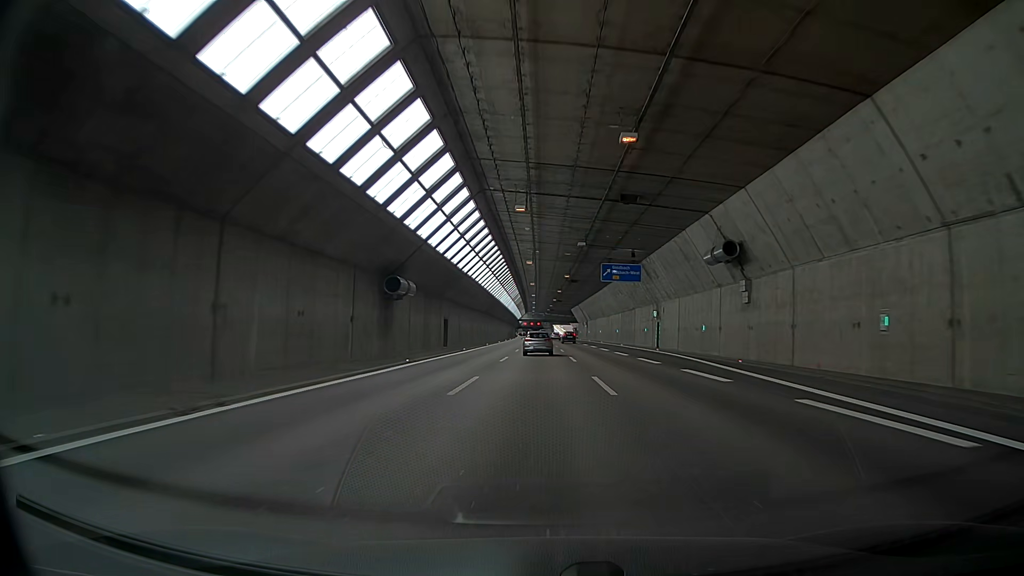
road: motorway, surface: asphalt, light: Day
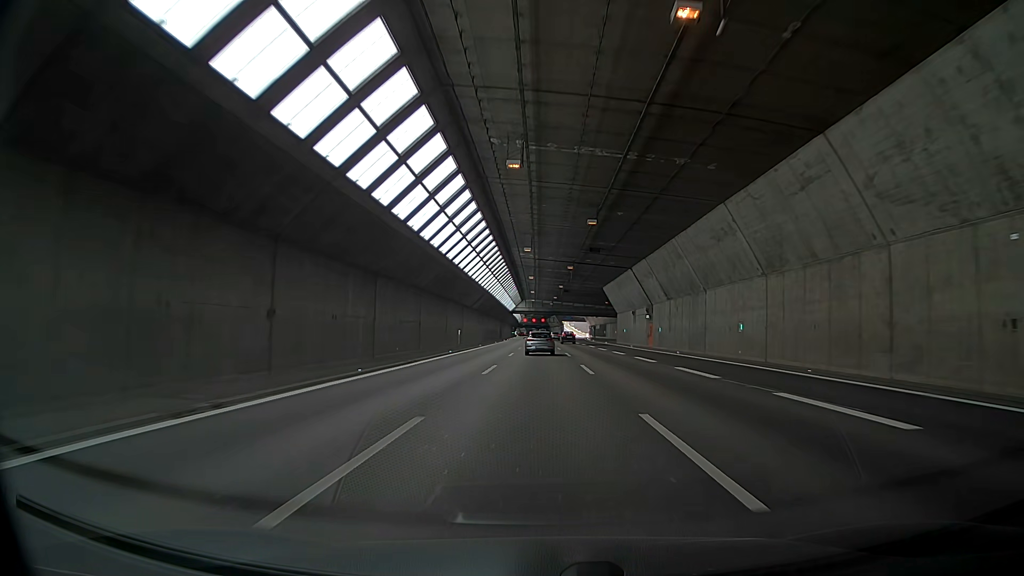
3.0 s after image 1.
(-0.9, +80.3) m; -1°
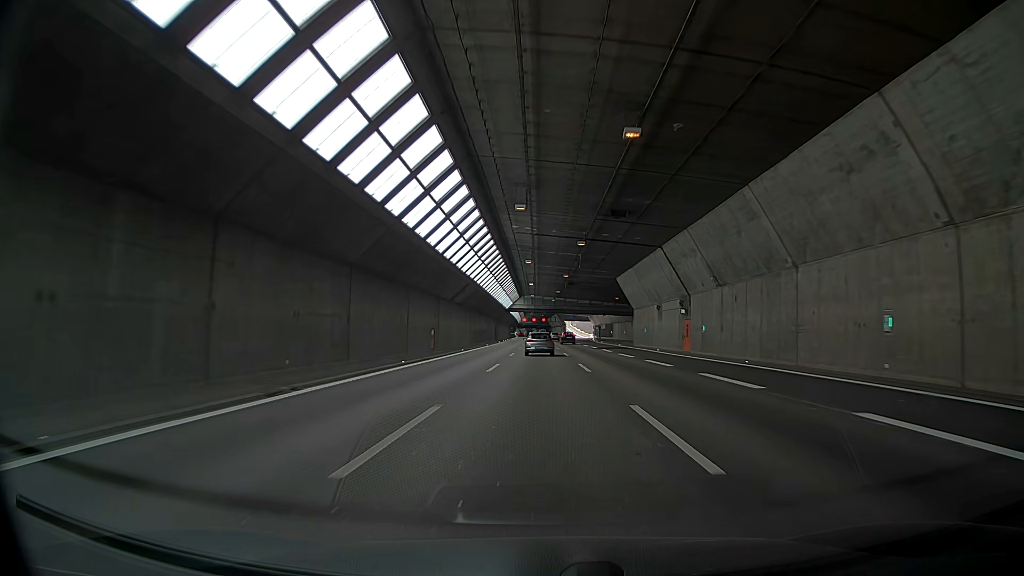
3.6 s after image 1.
(-0.2, +15.9) m; -1°
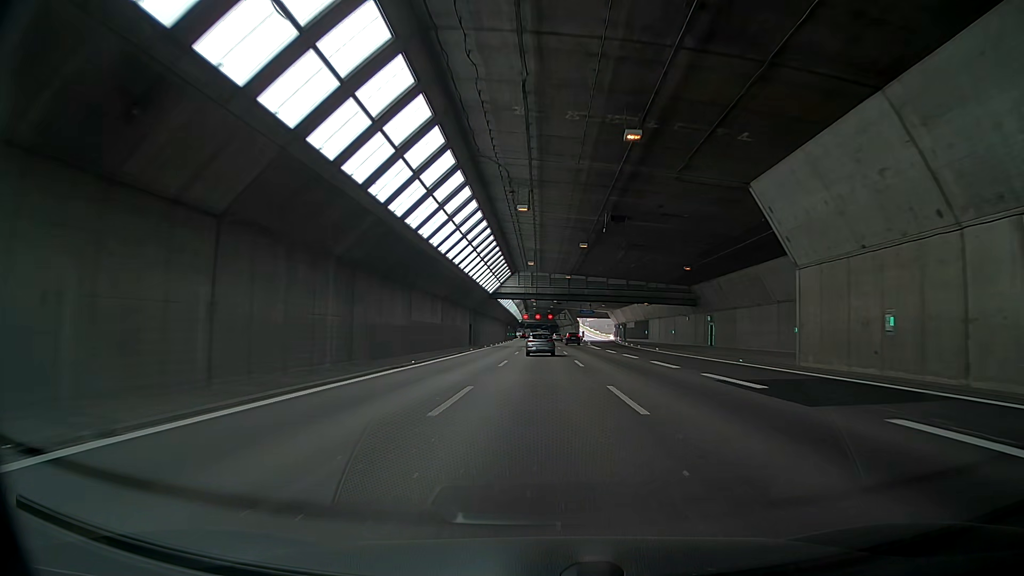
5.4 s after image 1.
(+0.8, +47.9) m; +1°
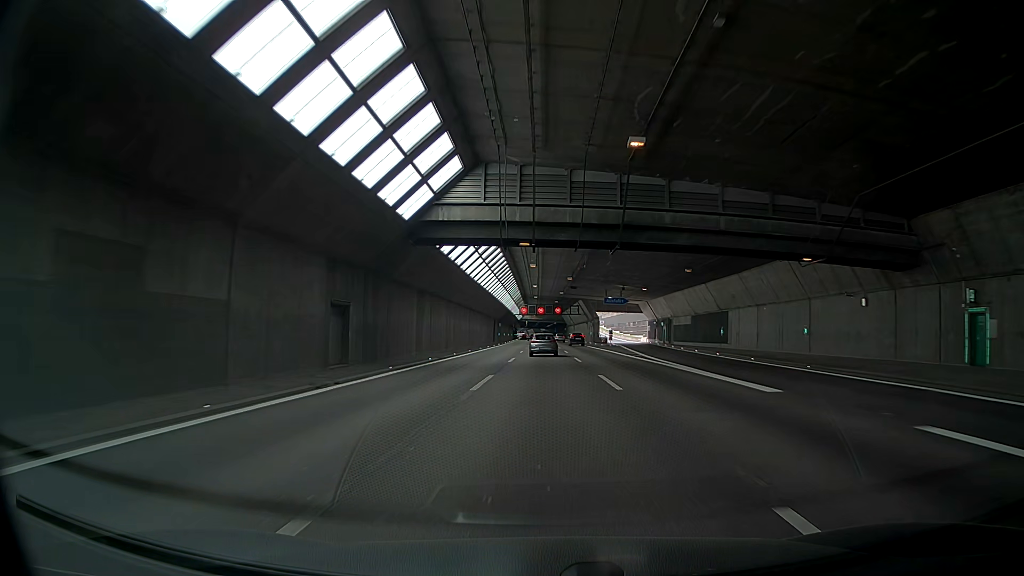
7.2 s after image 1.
(-0.9, +47.5) m; -1°
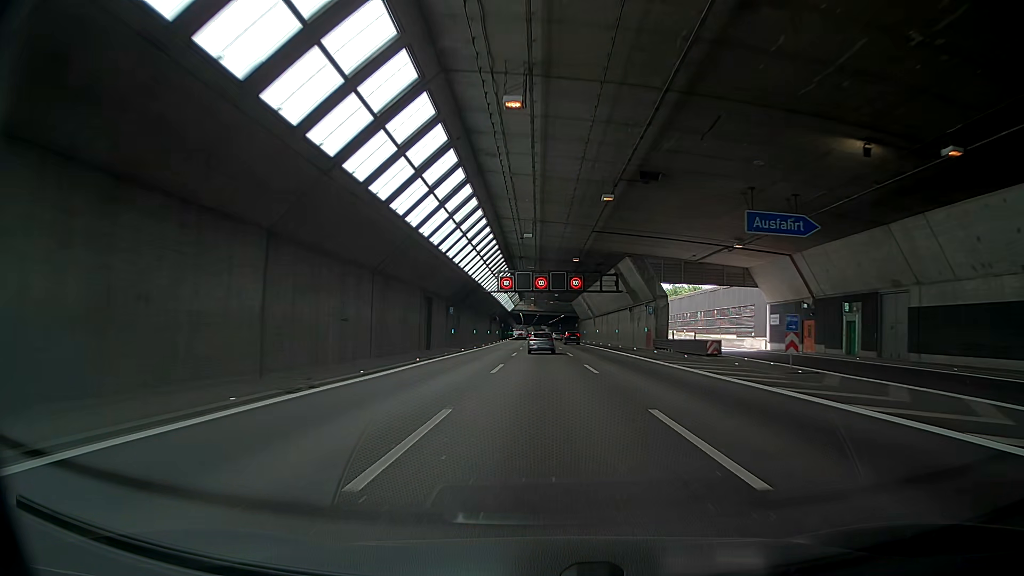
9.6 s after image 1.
(-0.3, +63.2) m; 0°
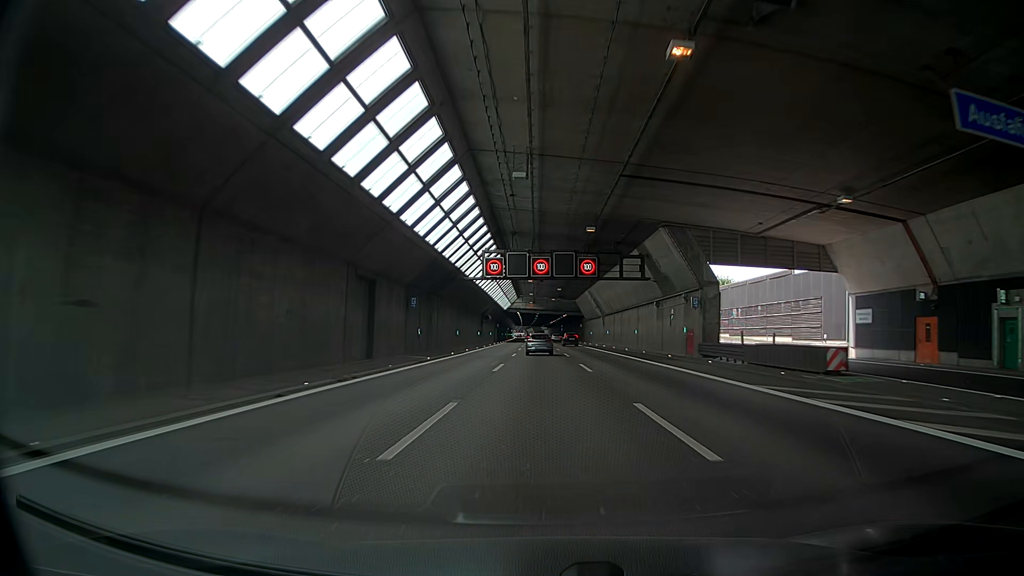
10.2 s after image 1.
(0.0, +15.8) m; 0°
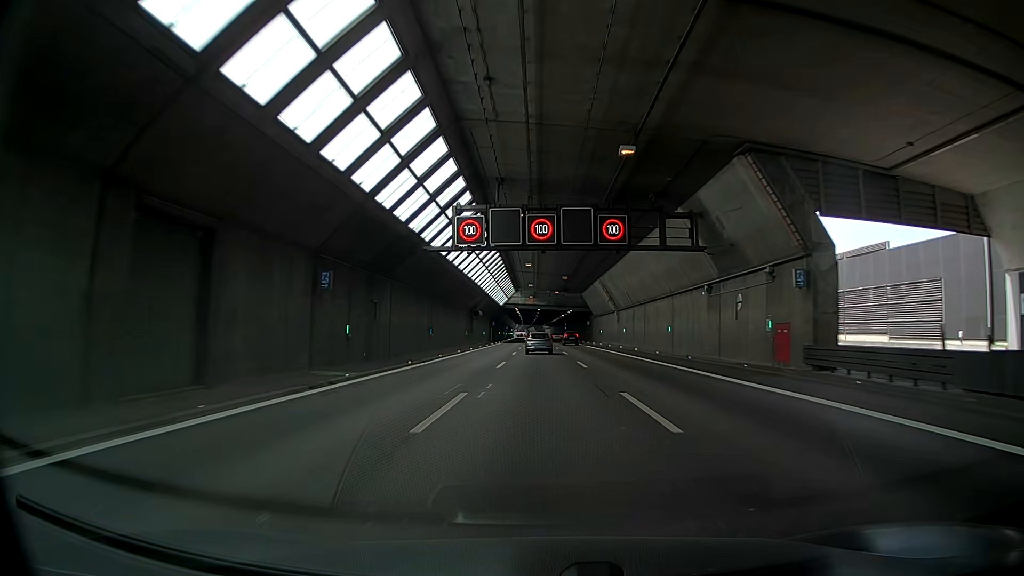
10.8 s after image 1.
(-0.1, +15.8) m; -1°
(0, +10) (0, +20) (0, +30) (0, +40) (0, +50) (0, +60) (+1, +70) (+1, +80) (+1, +90) (+1, +100) m
